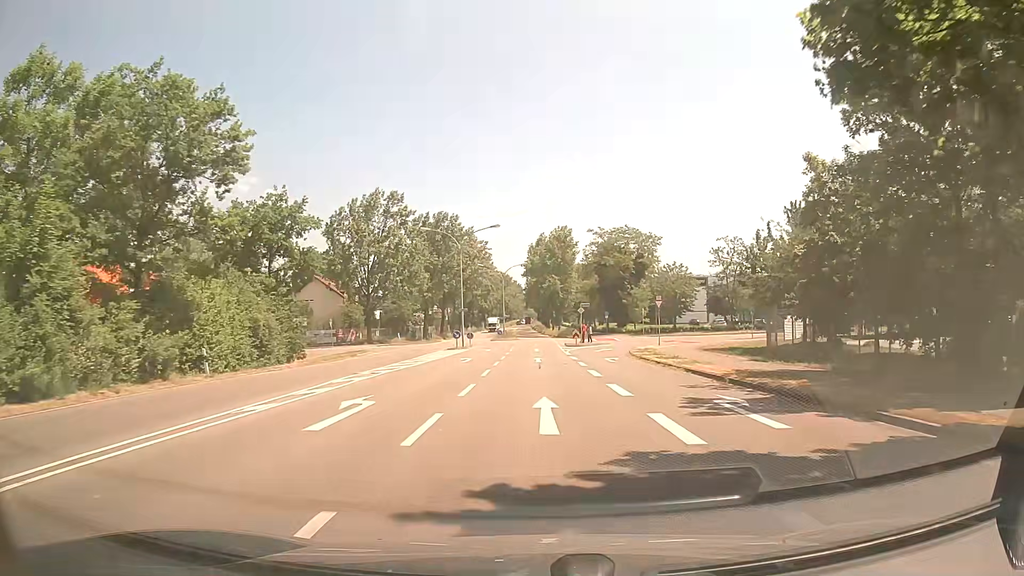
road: secondary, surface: asphalt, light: Day
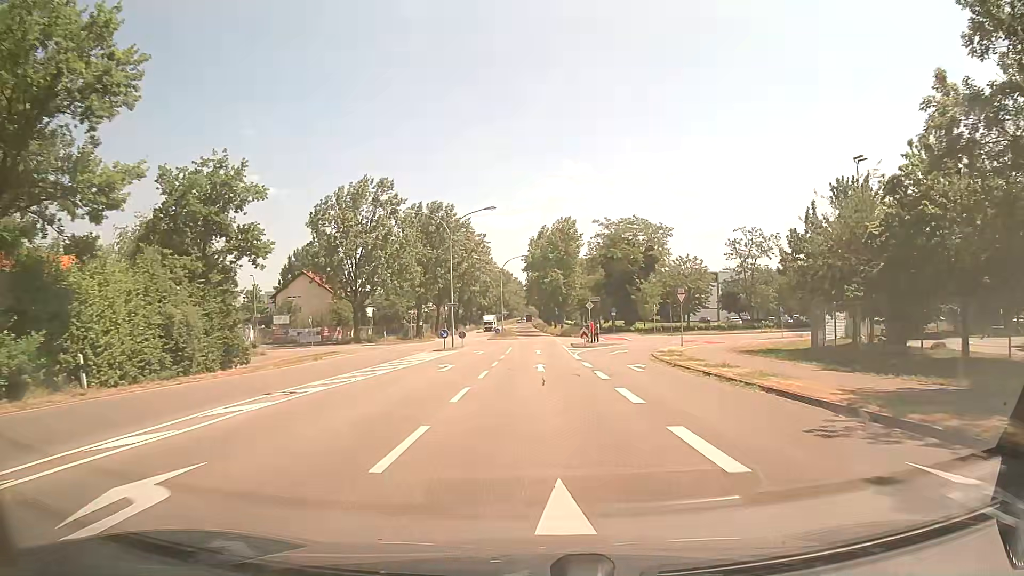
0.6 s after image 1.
(0.0, +7.5) m; +1°
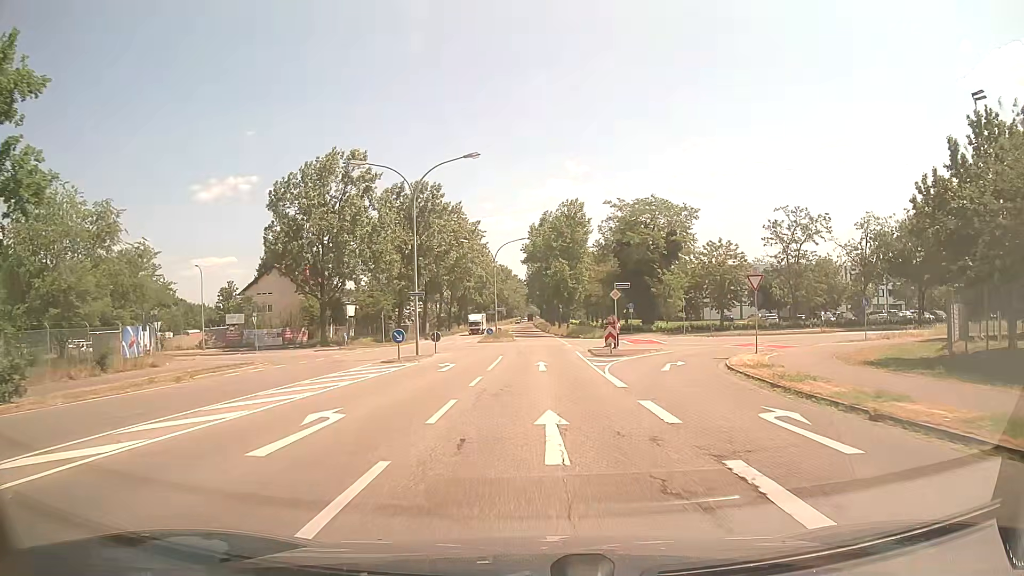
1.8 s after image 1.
(-0.1, +14.7) m; -1°
(0, +10) (0, +20) (0, +30) (0, +40) (0, +50) (0, +60) (0, +70) (-1, +80) (-1, +90) (-1, +100) m
